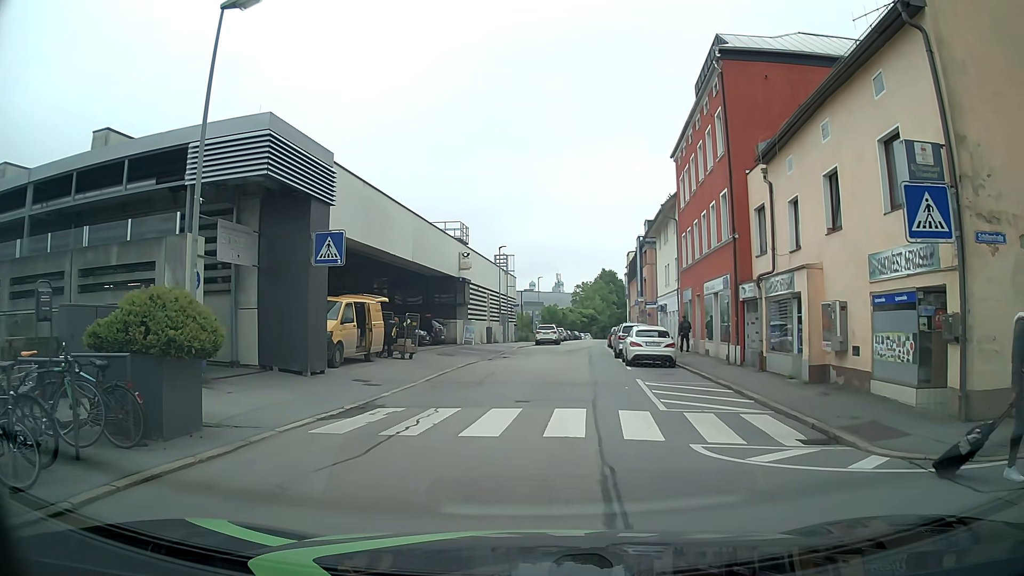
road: residential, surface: asphalt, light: Day
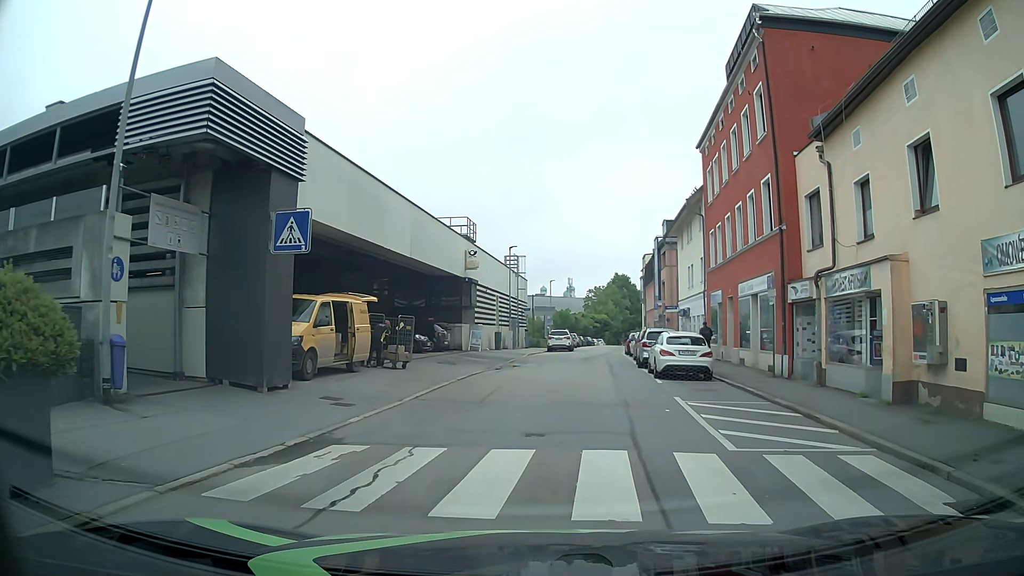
(0.0, +3.6) m; 0°
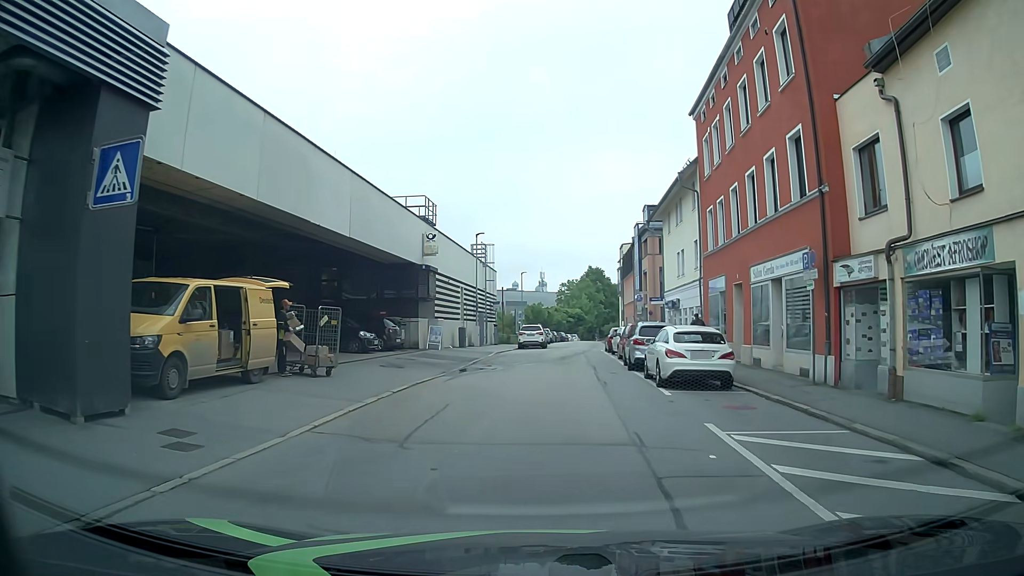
(-0.1, +5.2) m; +1°
